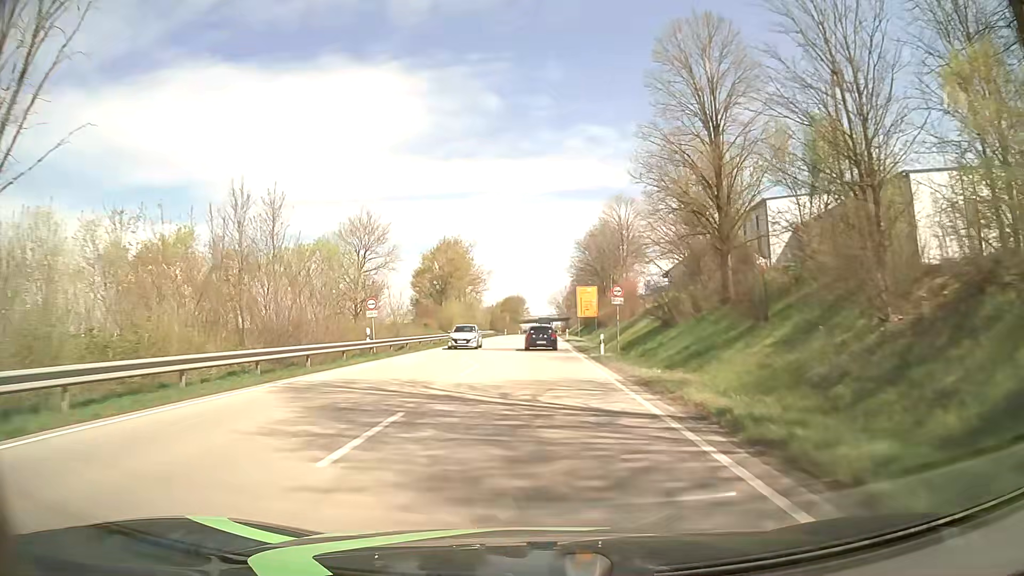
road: primary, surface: asphalt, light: Day
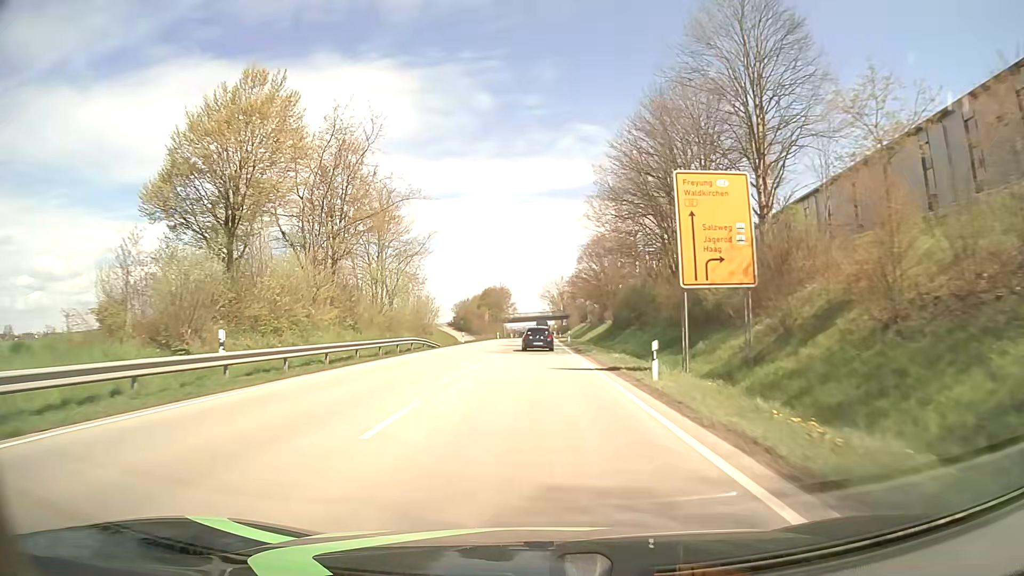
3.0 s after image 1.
(+0.8, +58.1) m; +2°
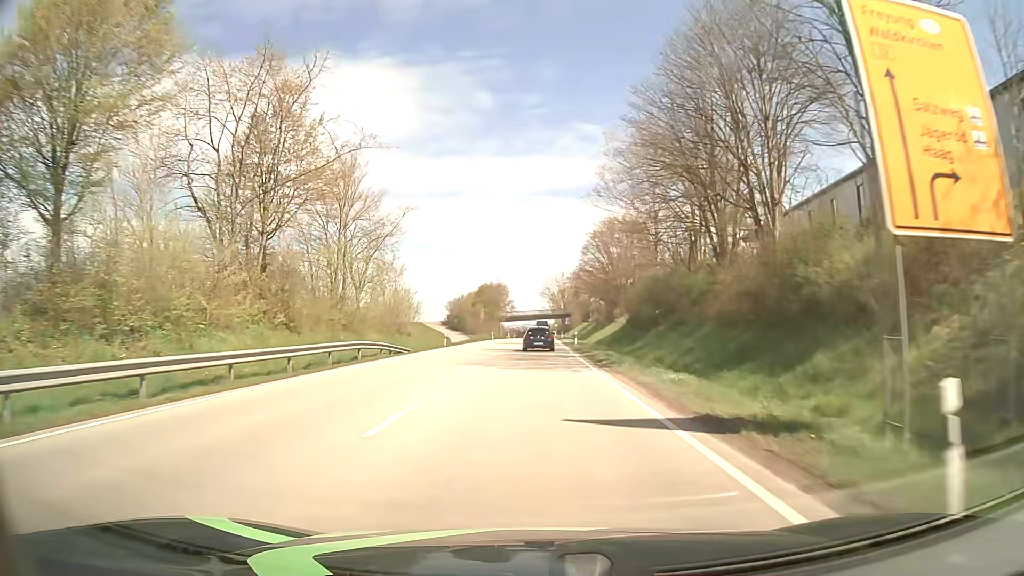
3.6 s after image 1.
(-0.1, +11.8) m; 0°
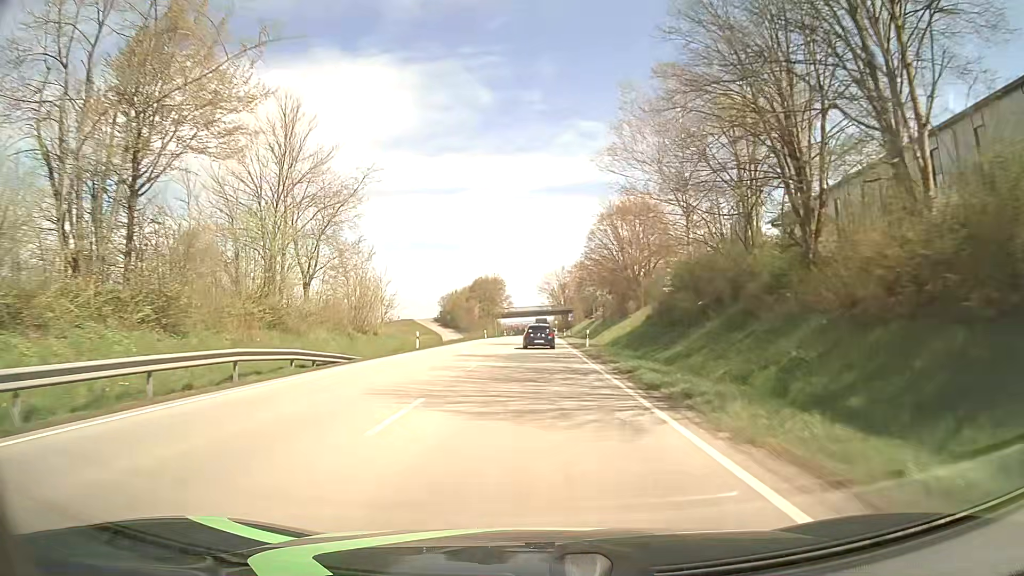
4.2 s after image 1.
(0.0, +11.8) m; 0°
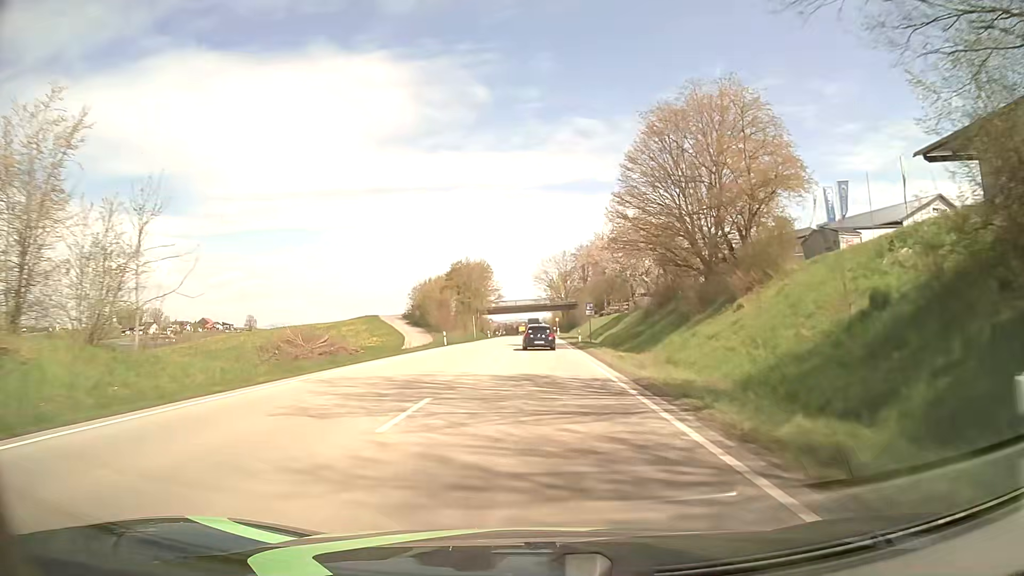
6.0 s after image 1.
(+0.2, +35.4) m; +1°
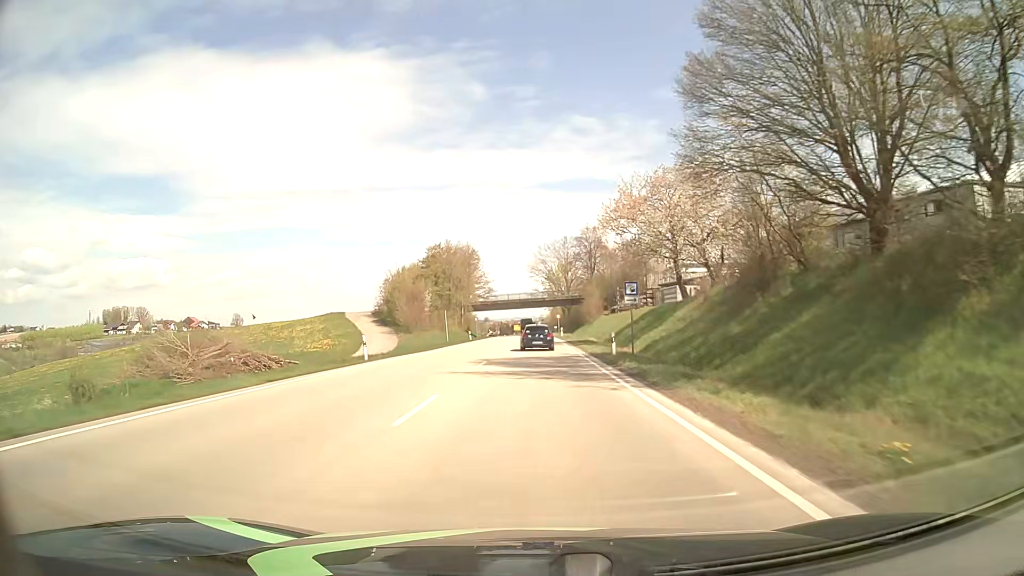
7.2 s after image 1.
(+0.1, +23.3) m; 0°
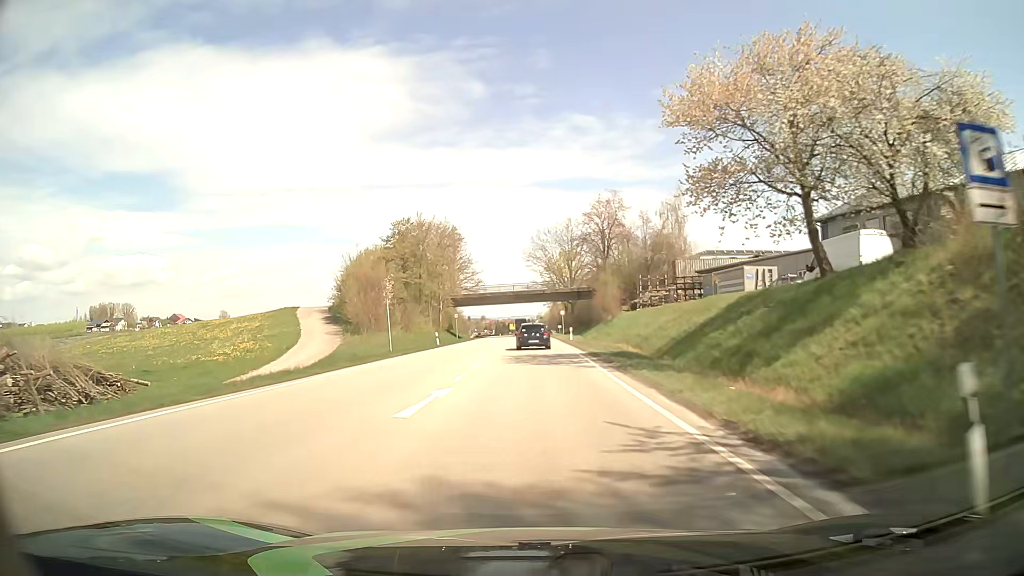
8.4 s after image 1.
(+0.1, +23.1) m; 0°
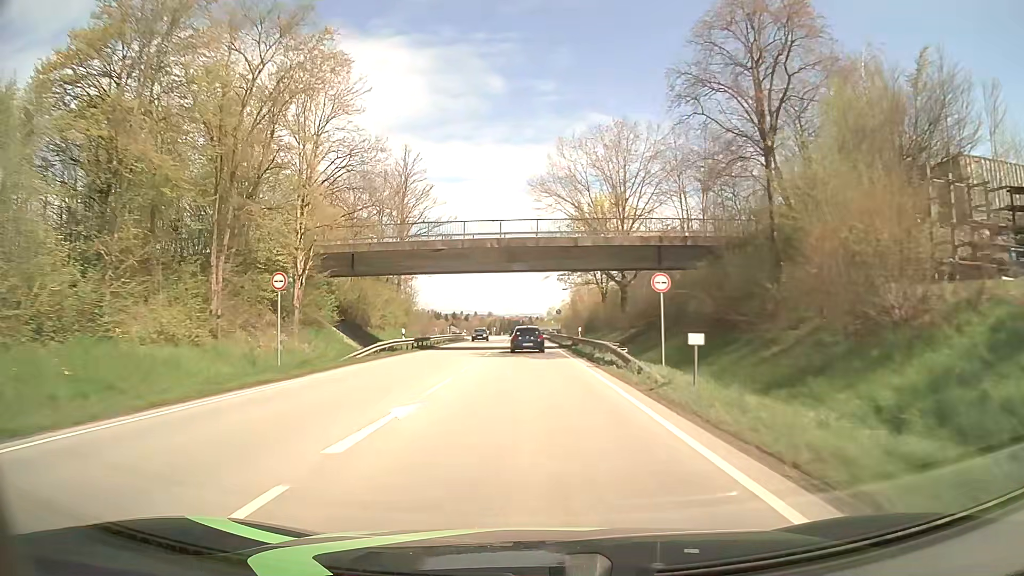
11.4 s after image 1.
(+0.1, +57.1) m; 0°
(0, +10) (0, +20) (0, +30) (0, +40) (-1, +50) (-1, +60) (-1, +70) (-1, +80) (-2, +90) (-2, +100) m
